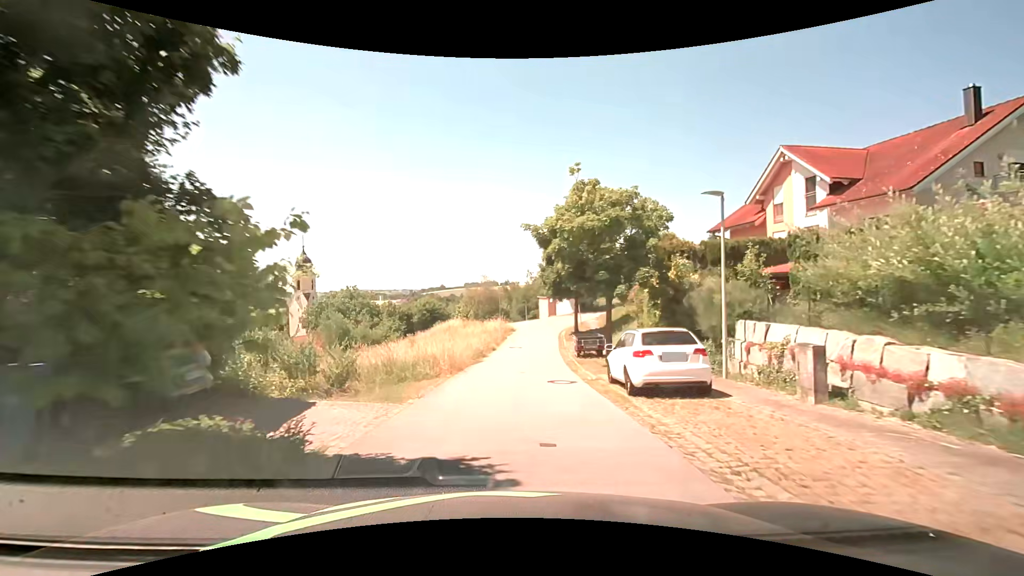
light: Day
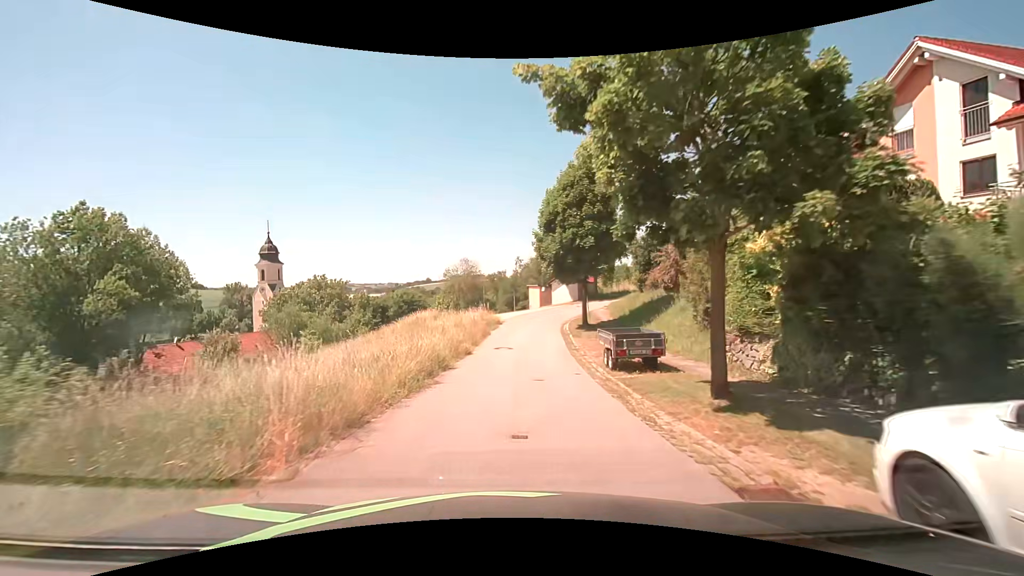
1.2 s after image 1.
(+0.1, +10.5) m; +1°
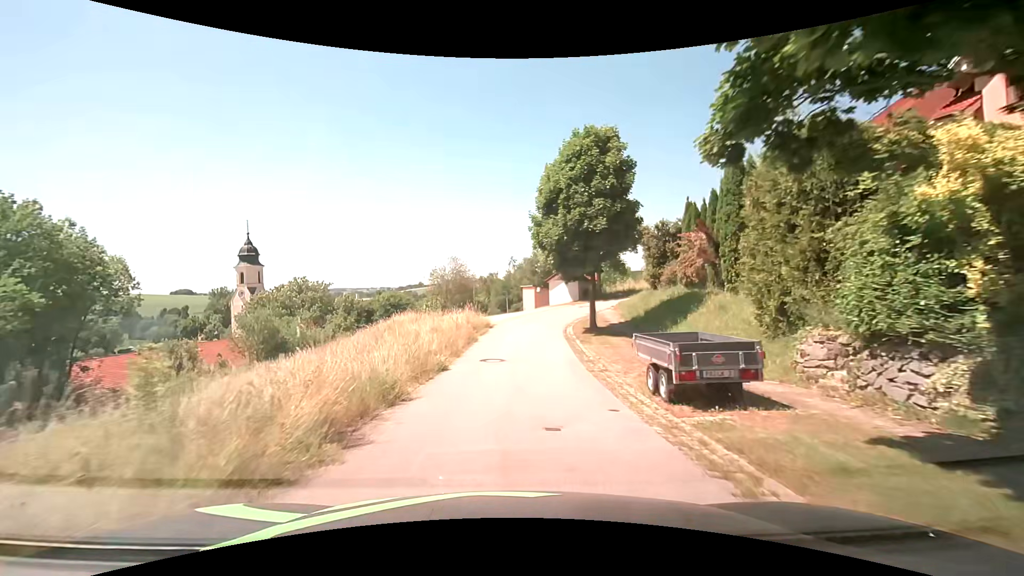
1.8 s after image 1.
(+0.1, +5.2) m; +1°
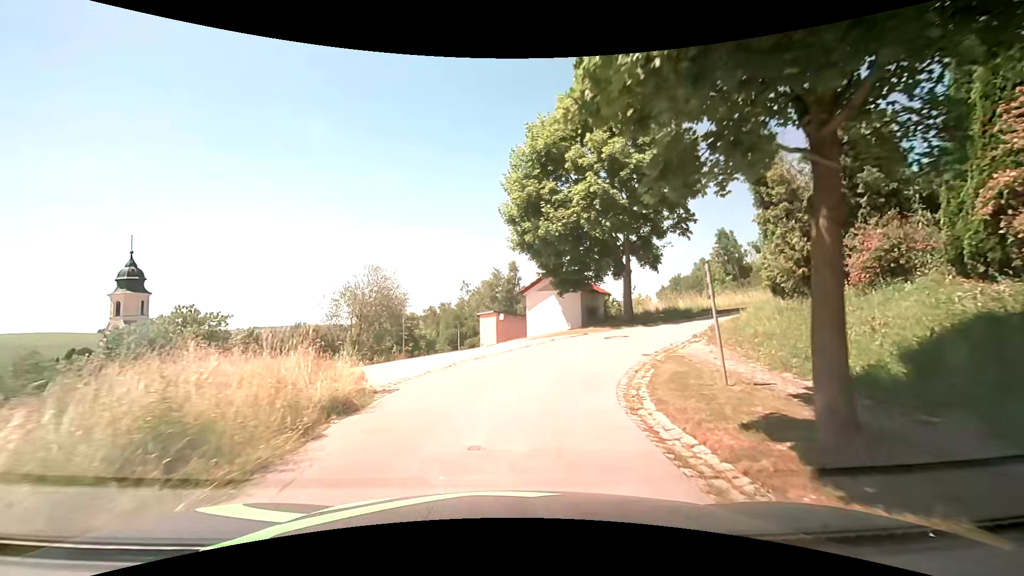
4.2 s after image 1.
(+0.6, +19.7) m; +5°
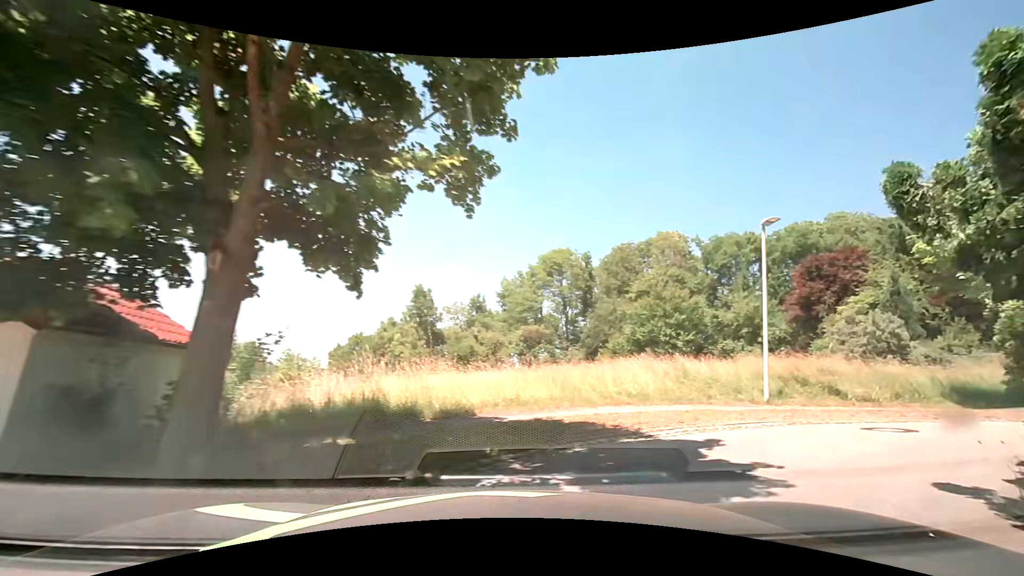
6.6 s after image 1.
(+3.2, +15.5) m; +35°
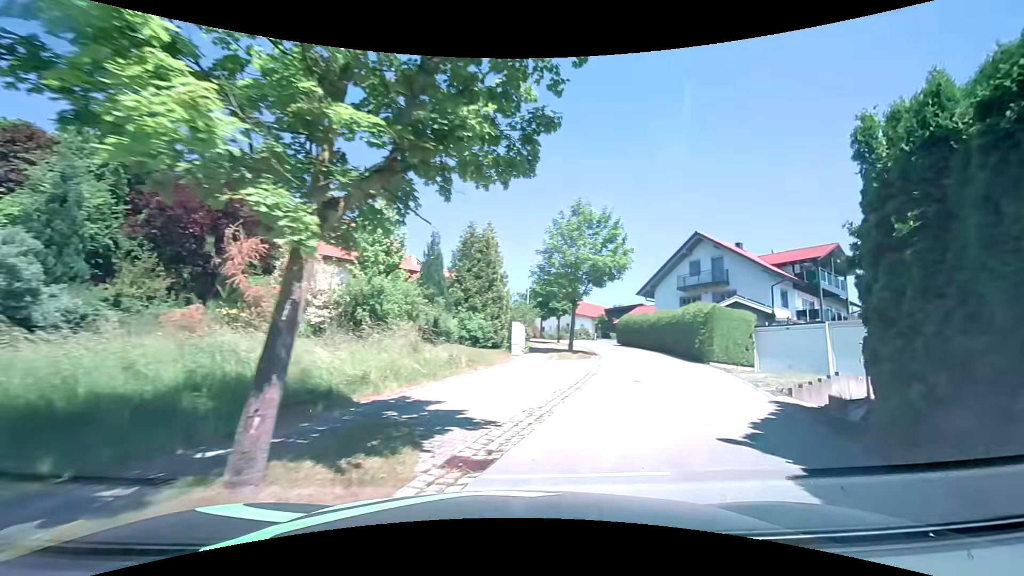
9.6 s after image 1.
(+8.5, +11.0) m; +76°
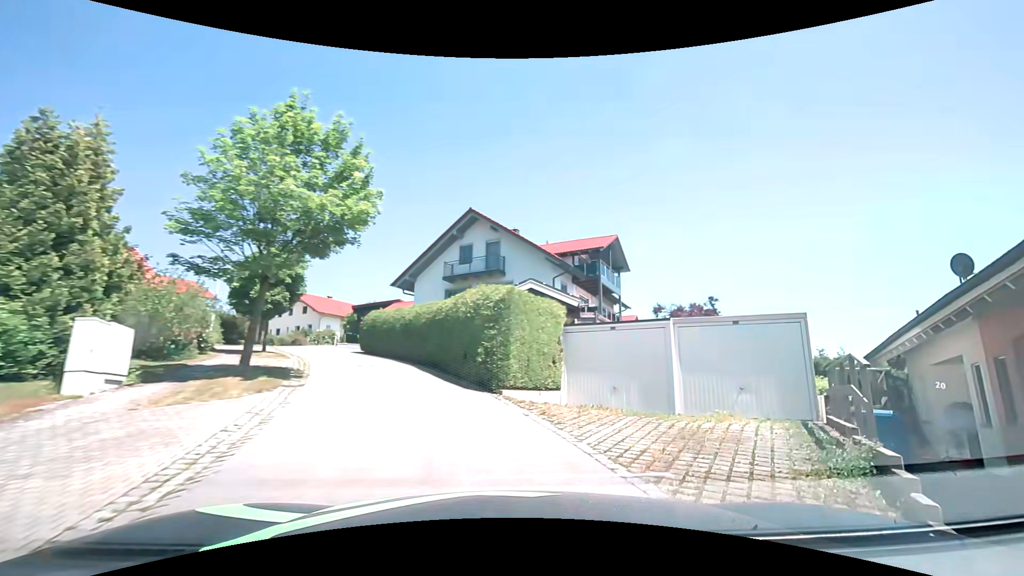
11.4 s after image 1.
(+2.3, +10.4) m; +26°
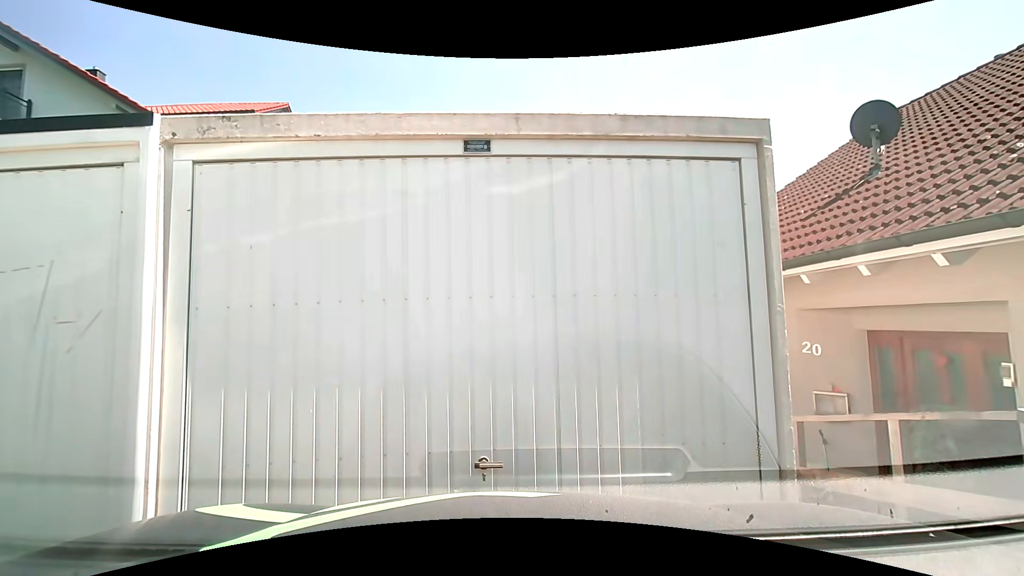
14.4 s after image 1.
(+3.3, +9.4) m; +33°
